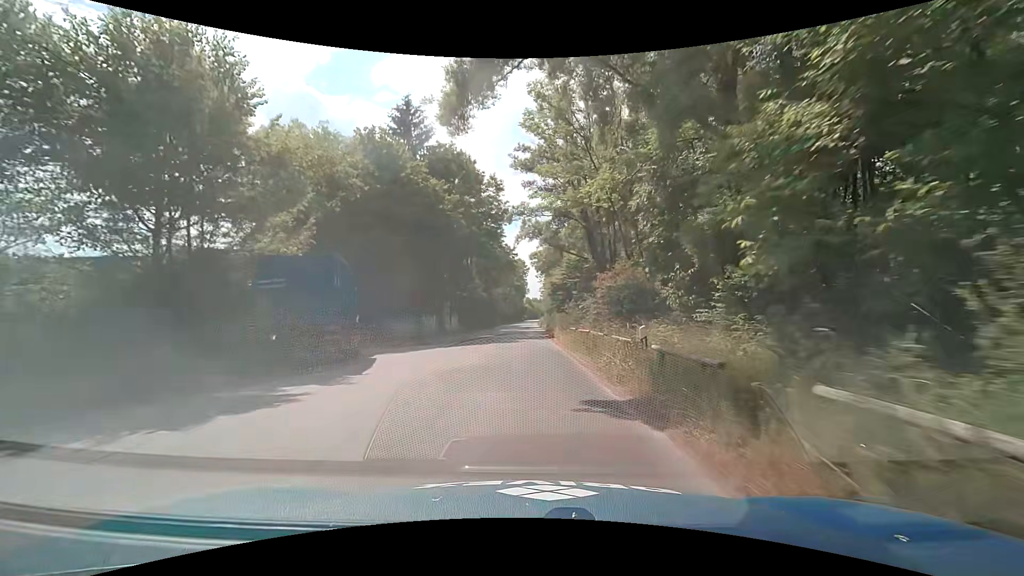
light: Day
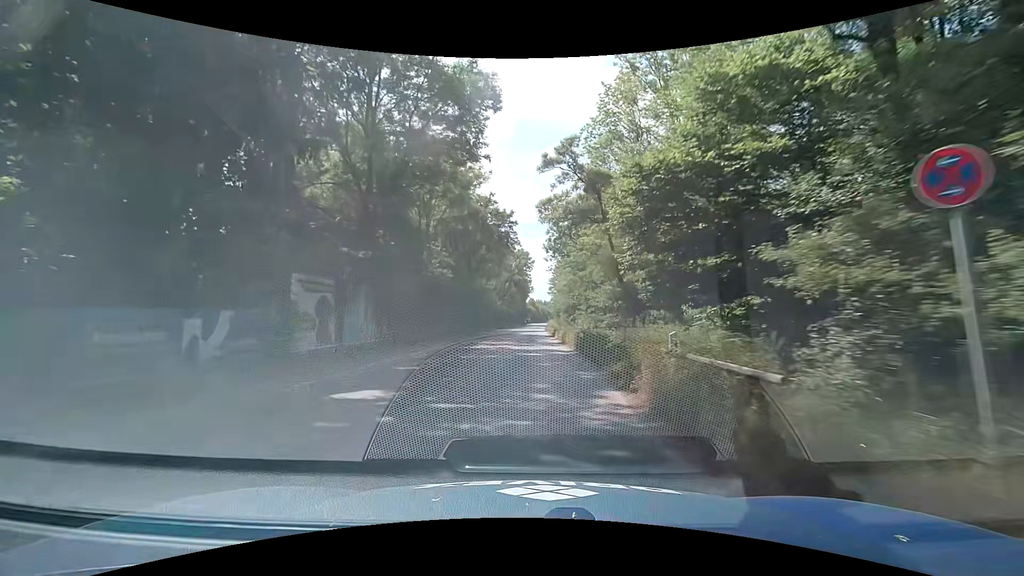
(0.0, +30.5) m; 0°
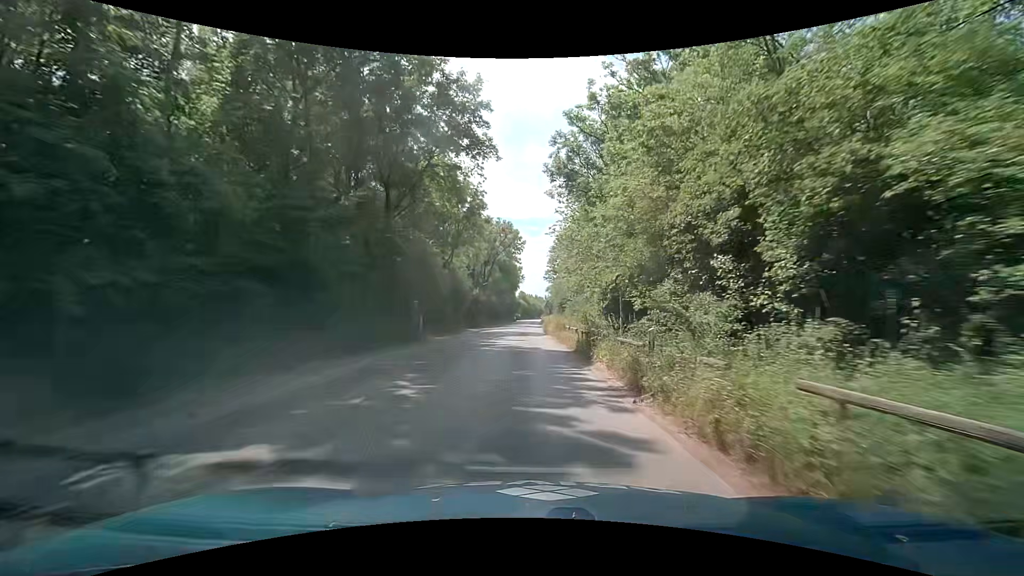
(+0.2, +30.2) m; 0°
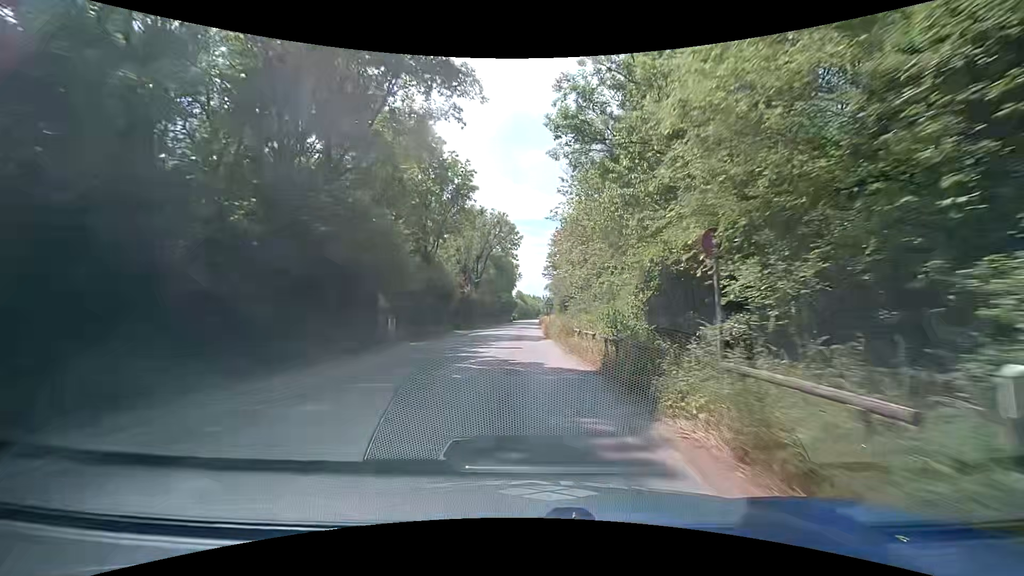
(+0.2, +7.5) m; +2°
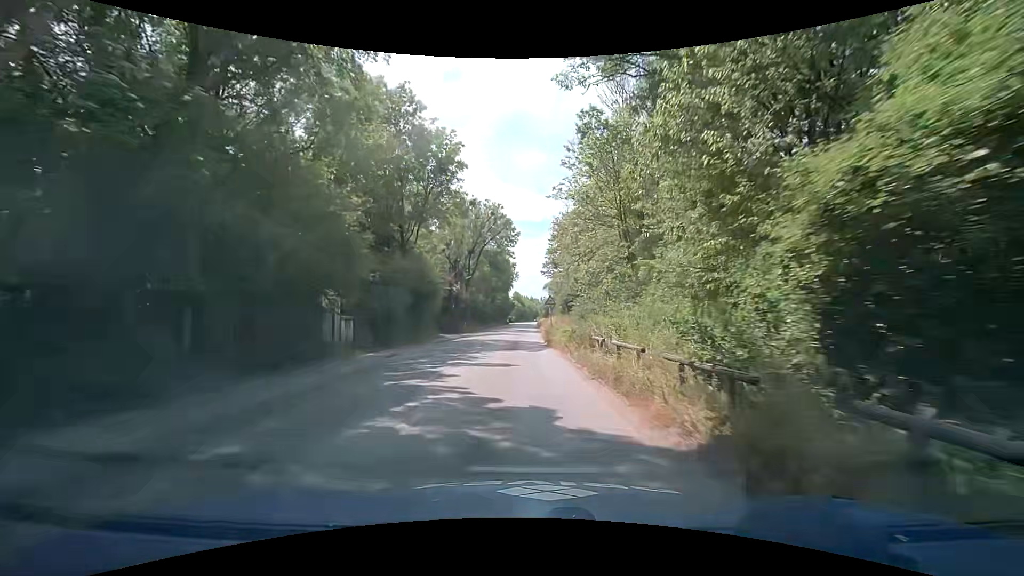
(0.0, +7.5) m; +1°
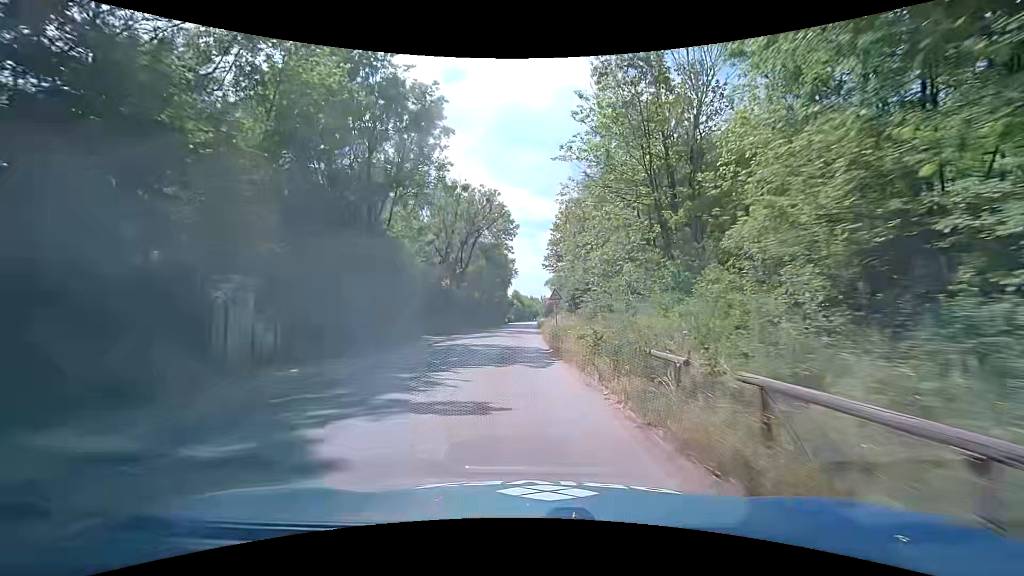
(-0.1, +7.4) m; 0°
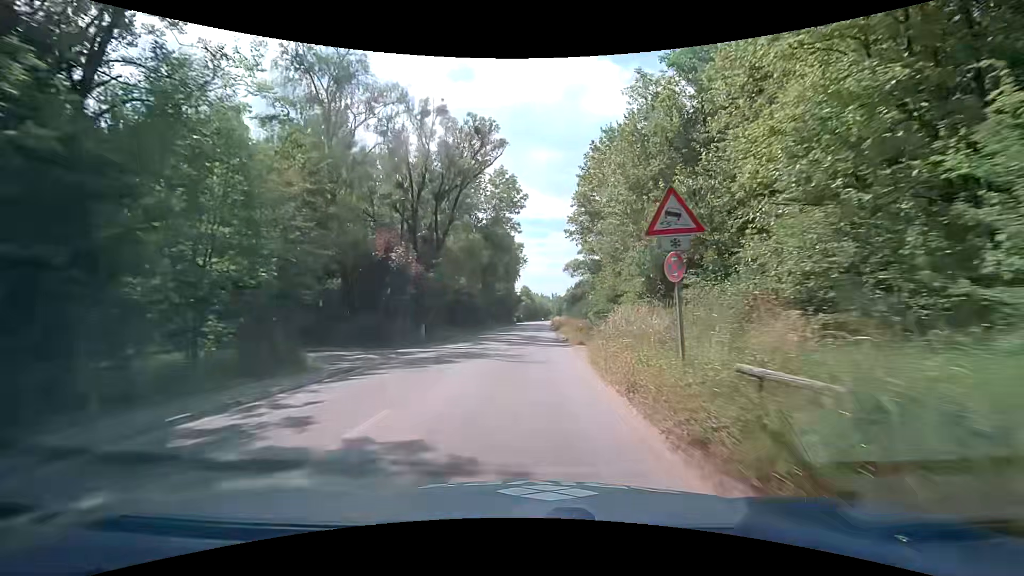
(-0.8, +22.2) m; -3°
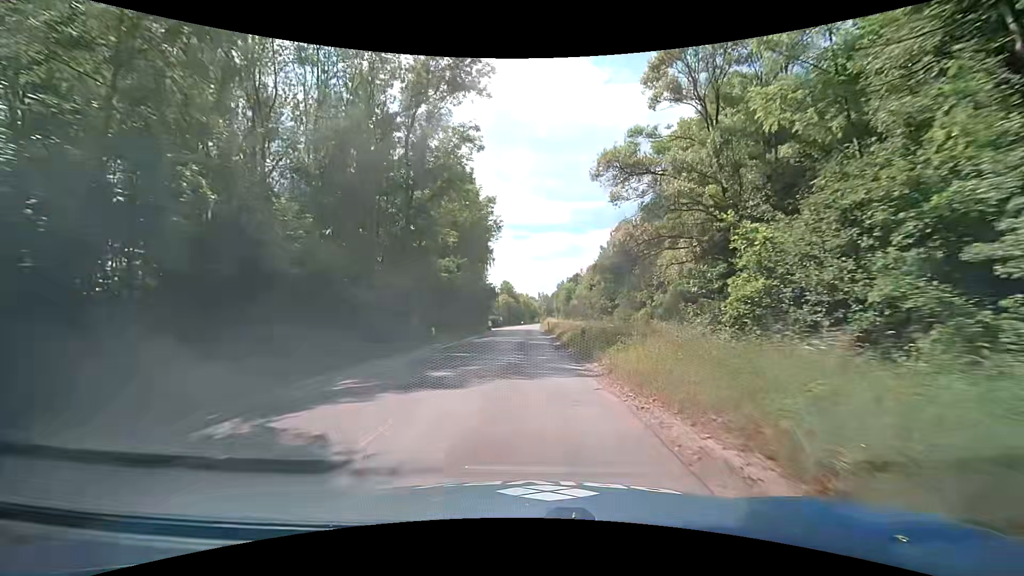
(+1.2, +37.6) m; +2°
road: residential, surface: asphalt
(0, +10) (0, +20) (0, +30) (0, +40) (0, +50) (0, +60) (0, +70) (0, +80) (+1, +90) (+1, +100) m
